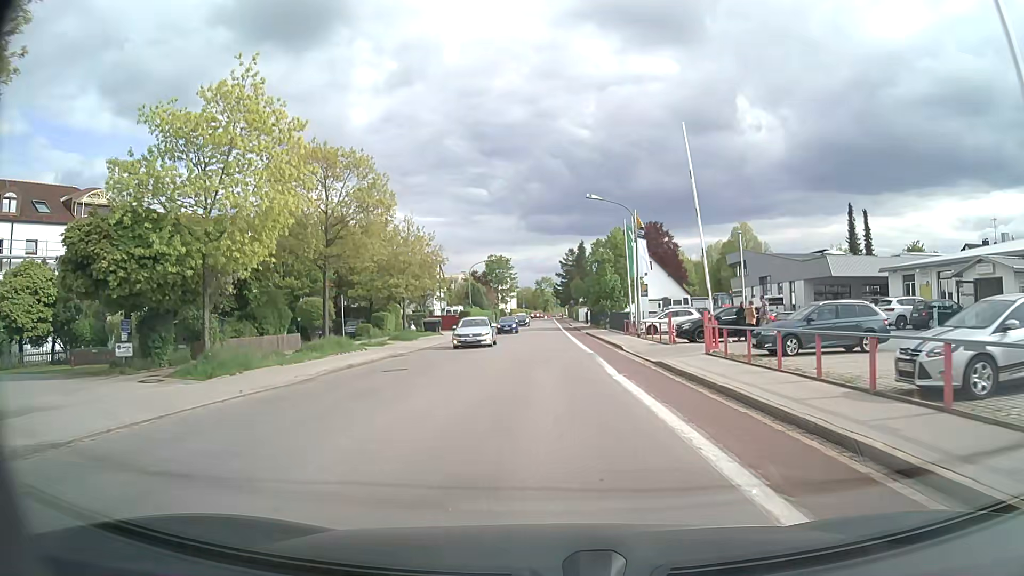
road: tertiary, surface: asphalt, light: Day
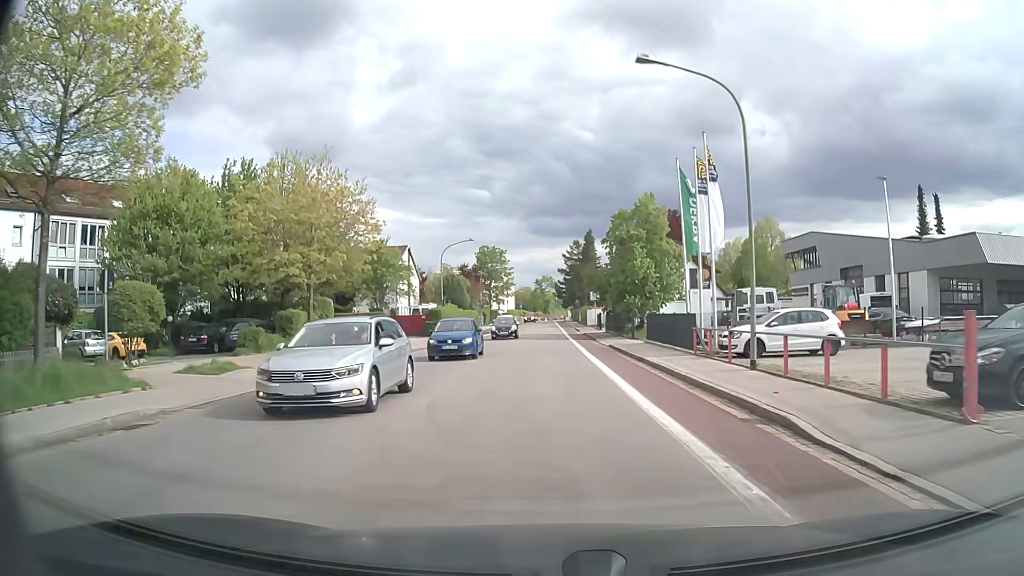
(0.0, +19.5) m; 0°
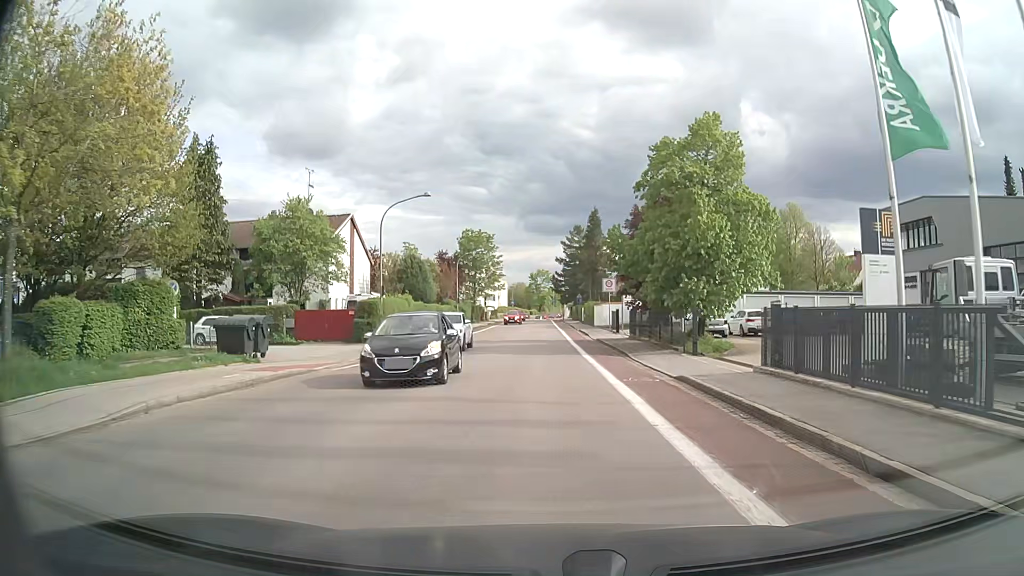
(0.0, +18.2) m; +1°
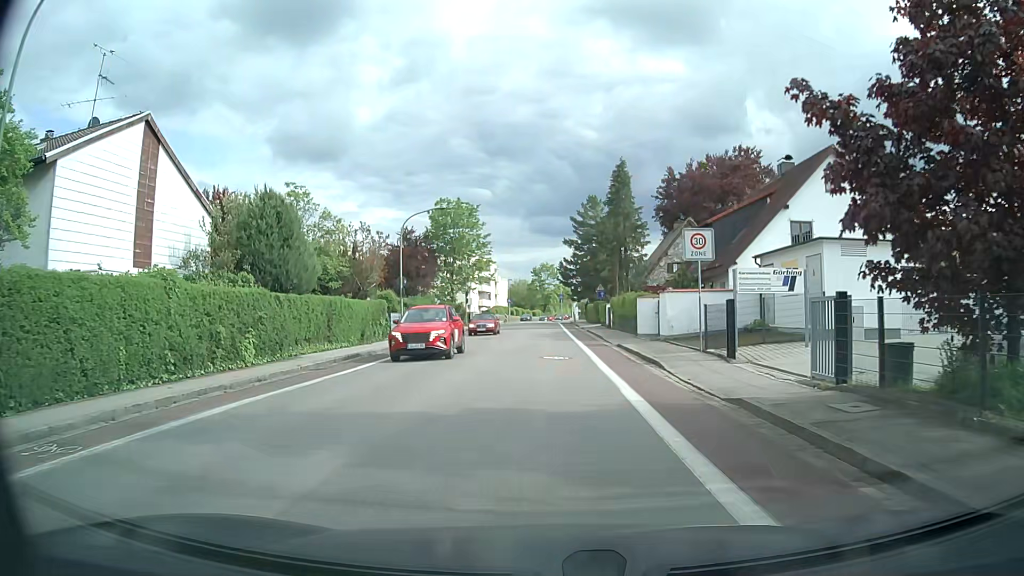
(-0.2, +26.2) m; -1°
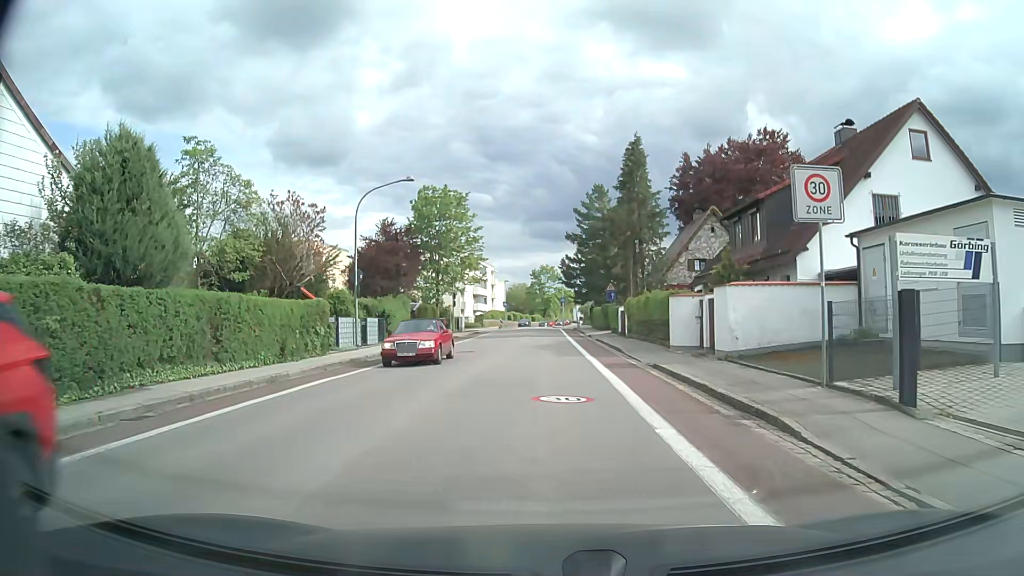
(0.0, +9.1) m; 0°
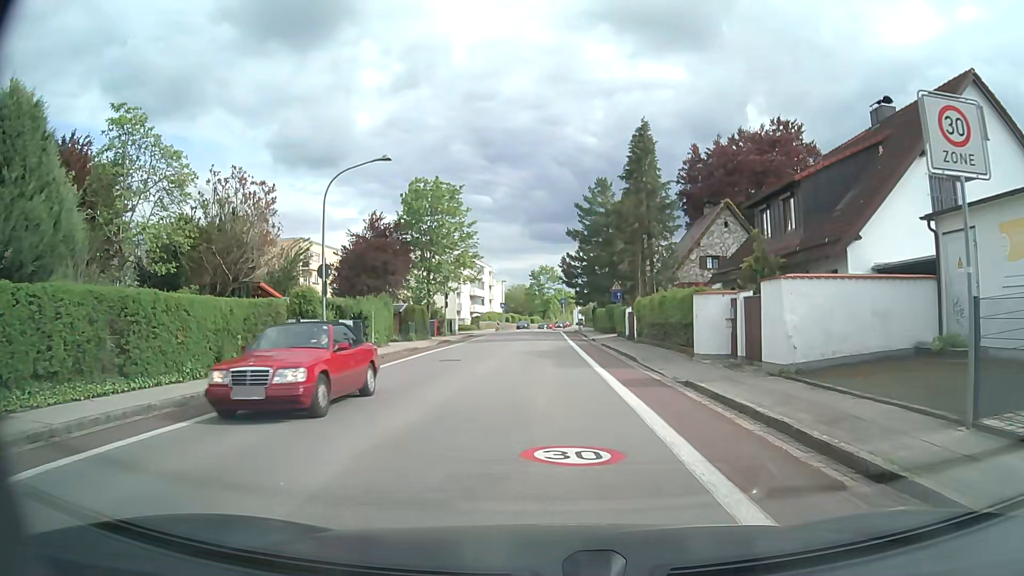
(0.0, +4.2) m; 0°
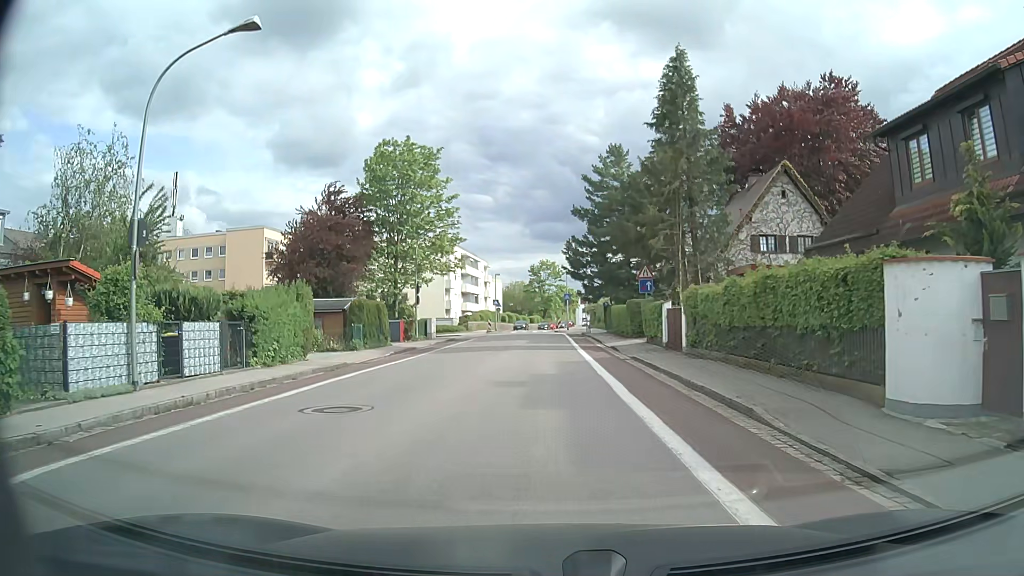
(0.0, +12.4) m; 0°
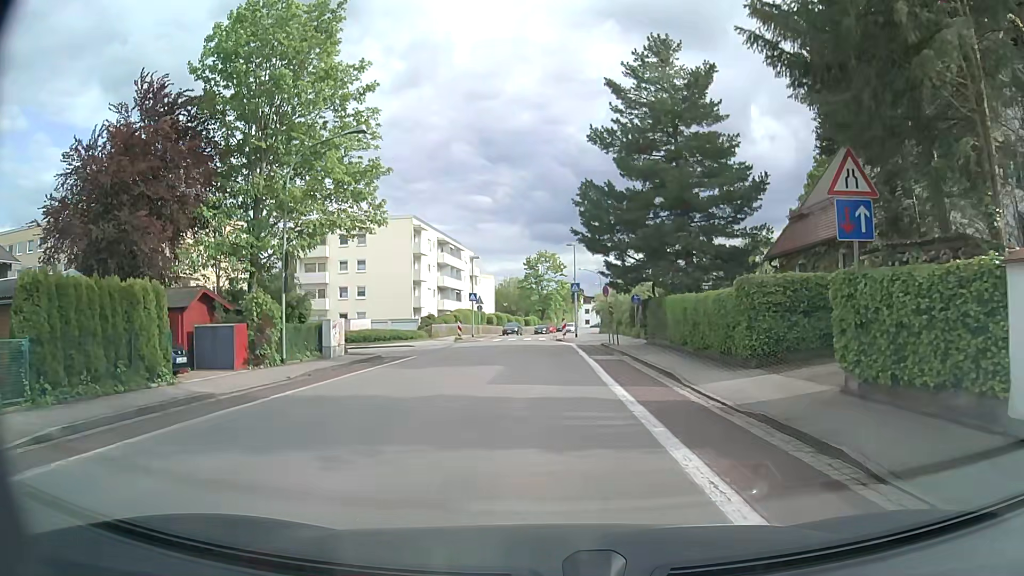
(+0.2, +21.5) m; +1°
(0, +10) (0, +20) (0, +30) (-1, +40) (-1, +50) (-1, +60) (0, +70) (+1, +80) (+3, +90) (+4, +100) m
